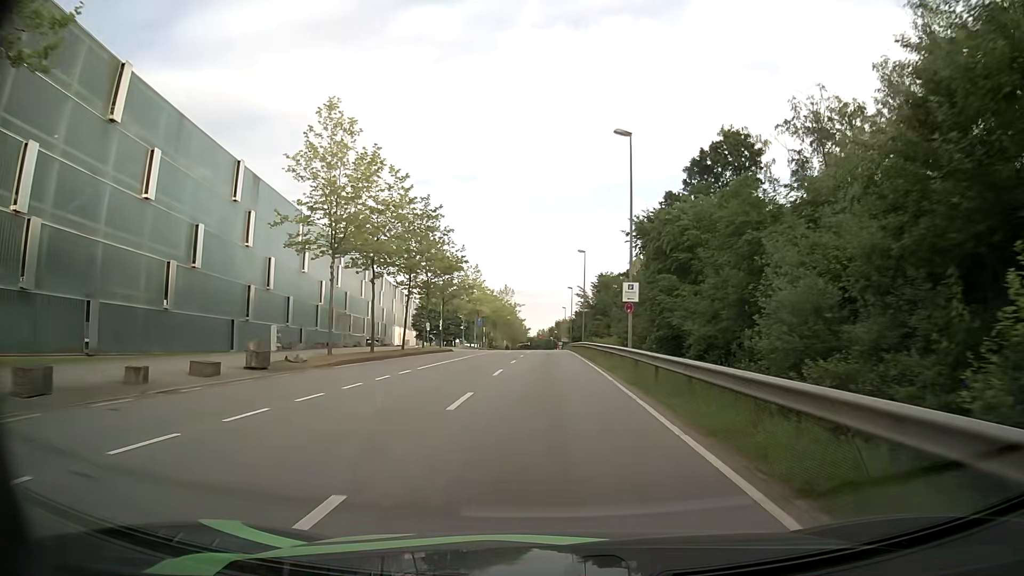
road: secondary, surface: asphalt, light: Day
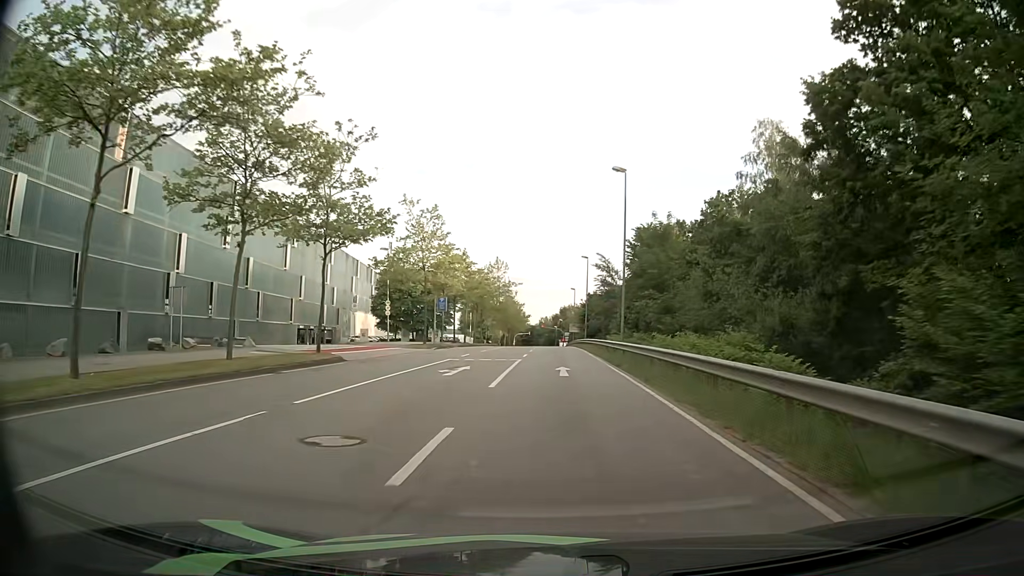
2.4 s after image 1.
(-0.2, +32.5) m; 0°
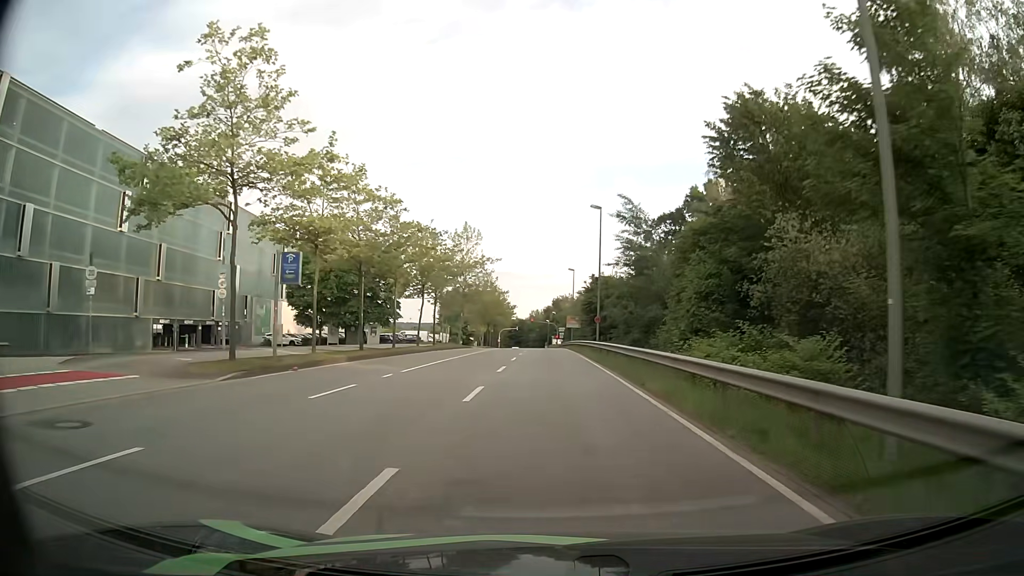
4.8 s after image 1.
(+0.2, +29.4) m; +1°
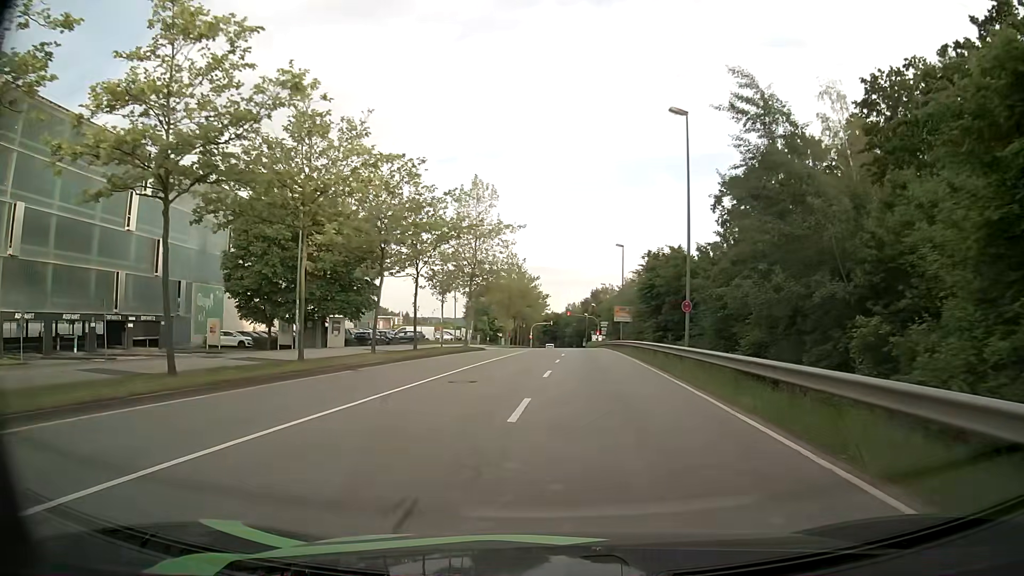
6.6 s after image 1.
(-0.5, +20.6) m; -3°
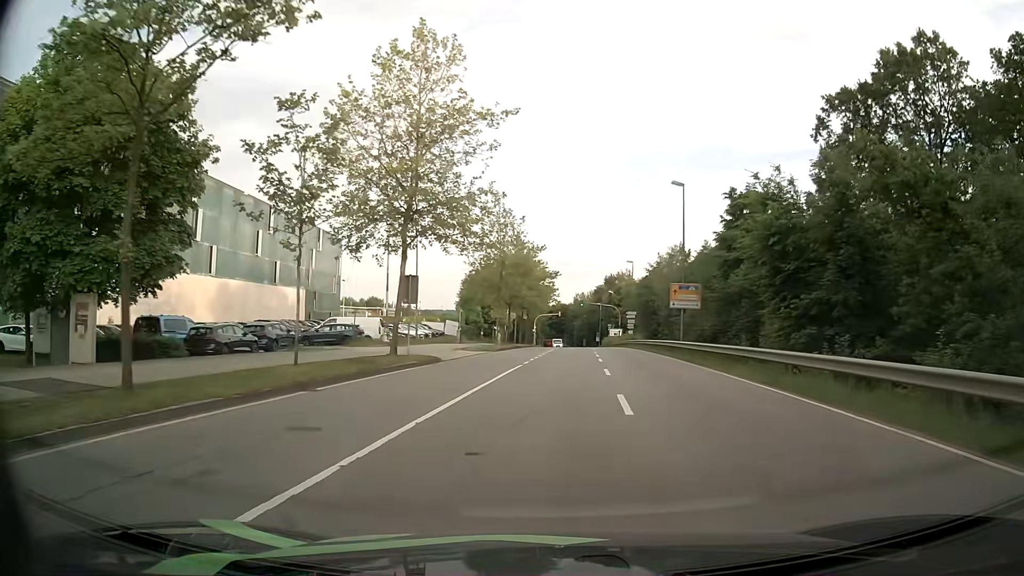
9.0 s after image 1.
(-0.5, +26.5) m; -1°
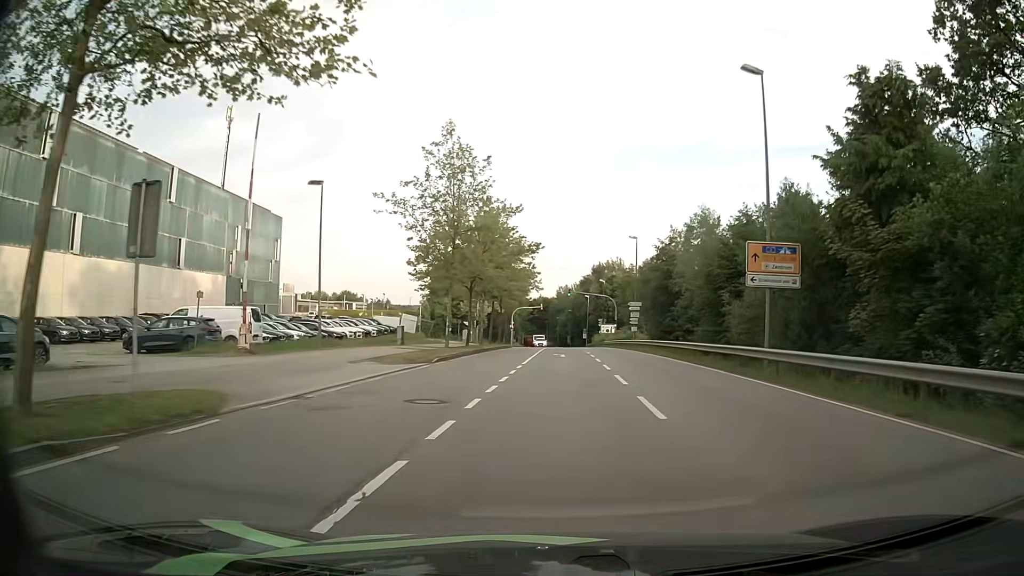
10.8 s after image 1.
(+0.3, +18.3) m; +2°
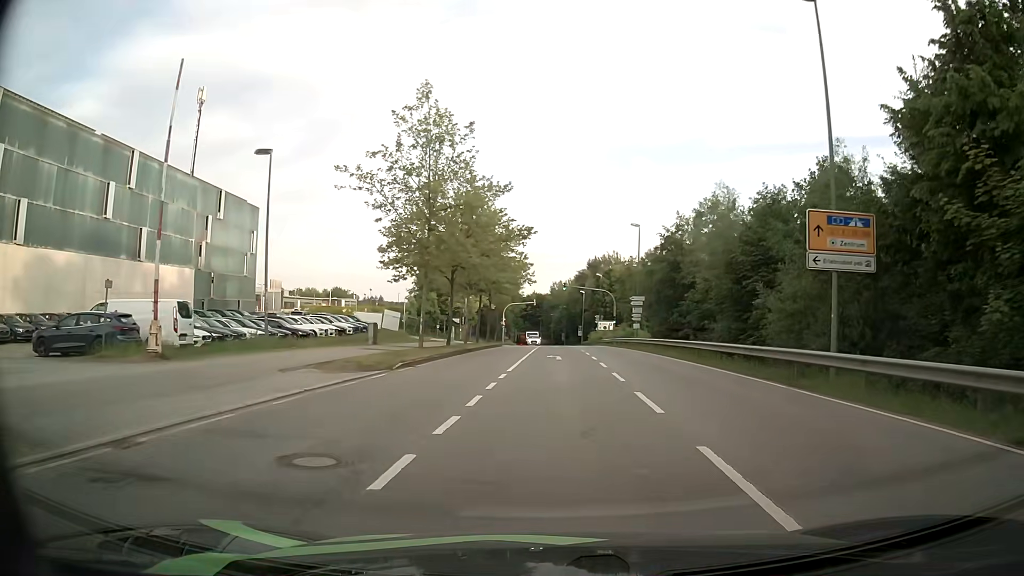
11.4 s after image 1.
(0.0, +5.7) m; 0°
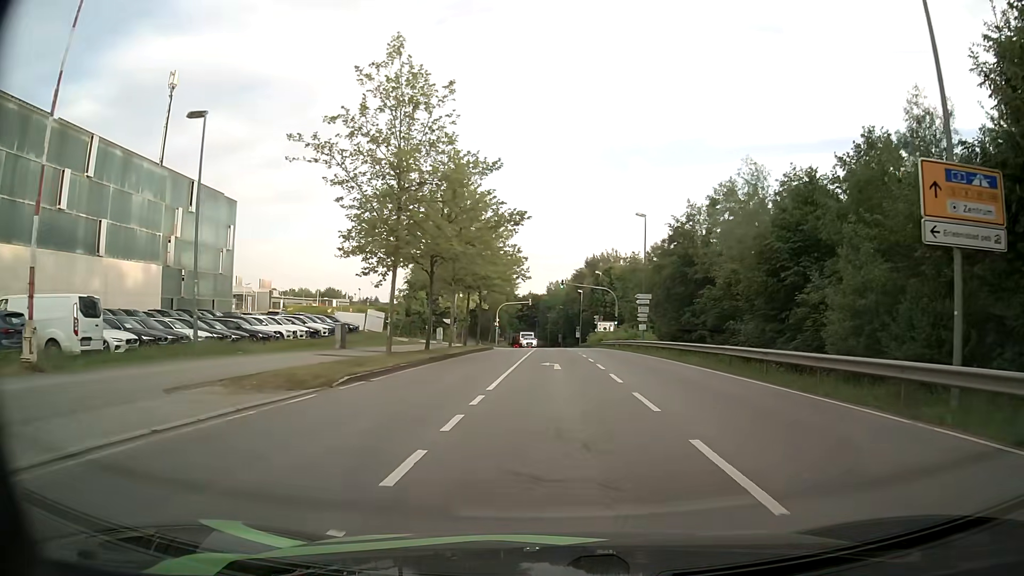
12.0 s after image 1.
(+0.1, +5.6) m; +1°
(0, +10) (0, +20) (0, +30) (0, +40) (0, +50) (0, +60) (0, +70) (-3, +79) (-11, +84) (-21, +85) m
